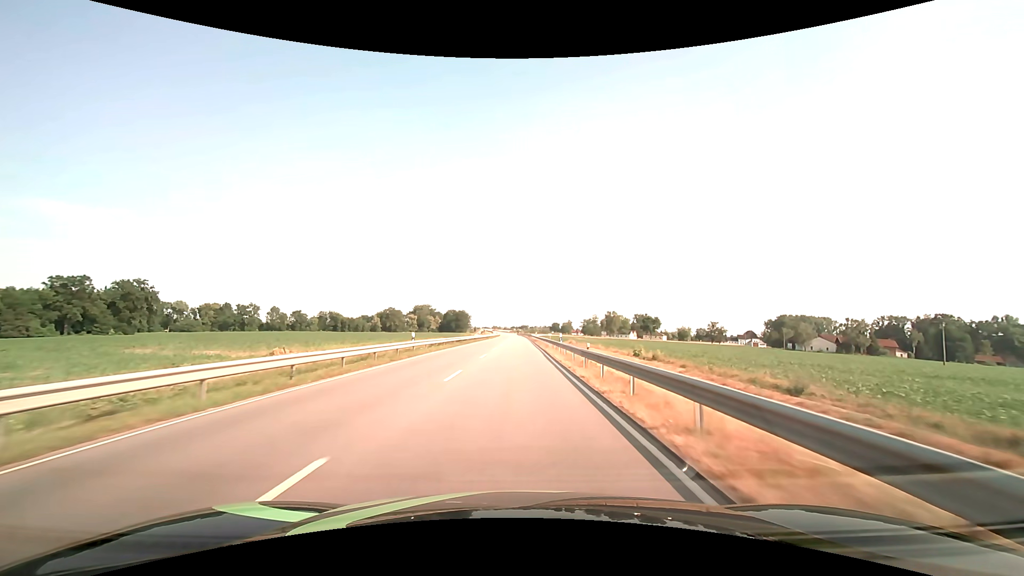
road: secondary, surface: asphalt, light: Day
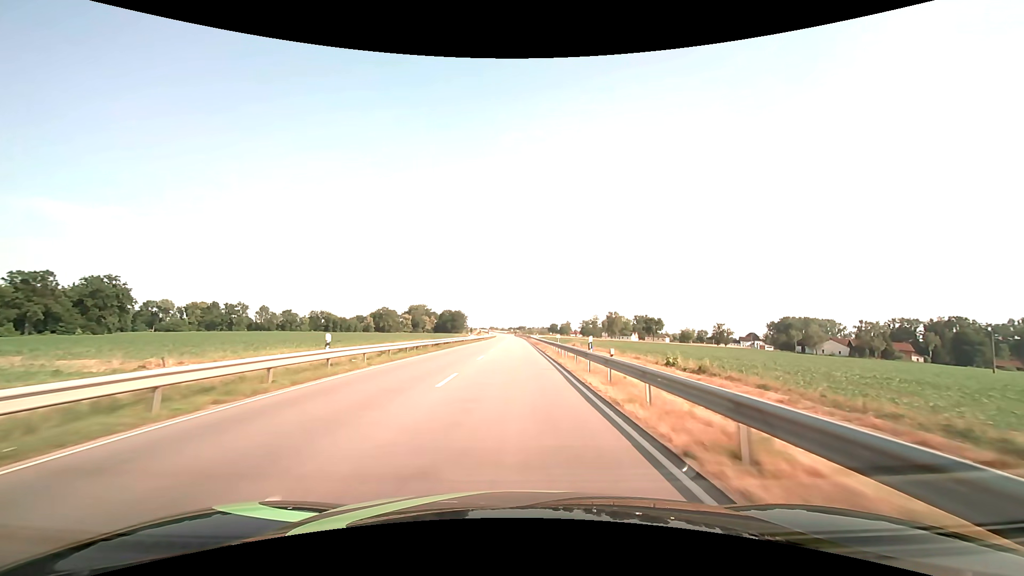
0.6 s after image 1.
(0.0, +13.6) m; 0°
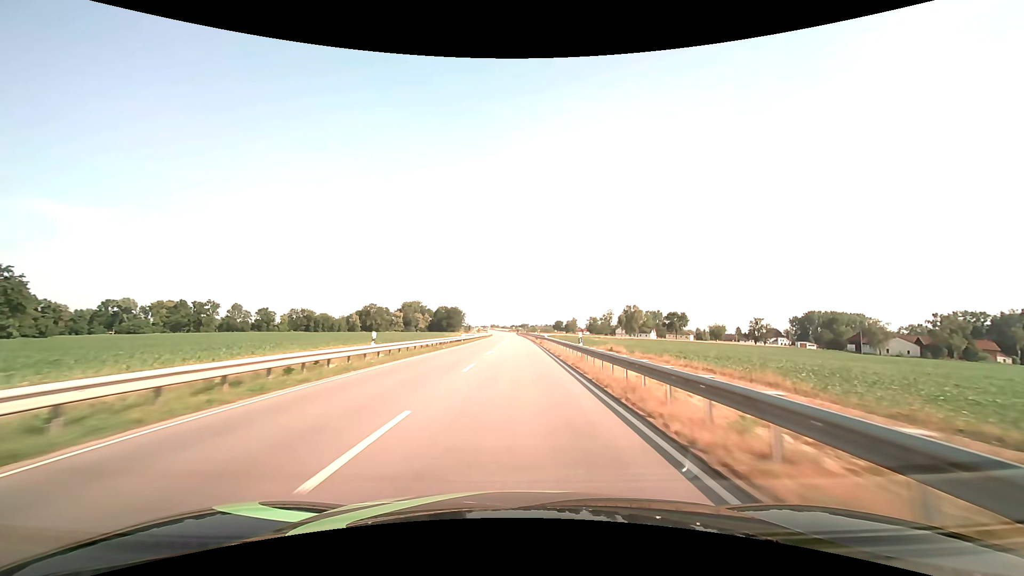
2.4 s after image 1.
(0.0, +44.5) m; 0°
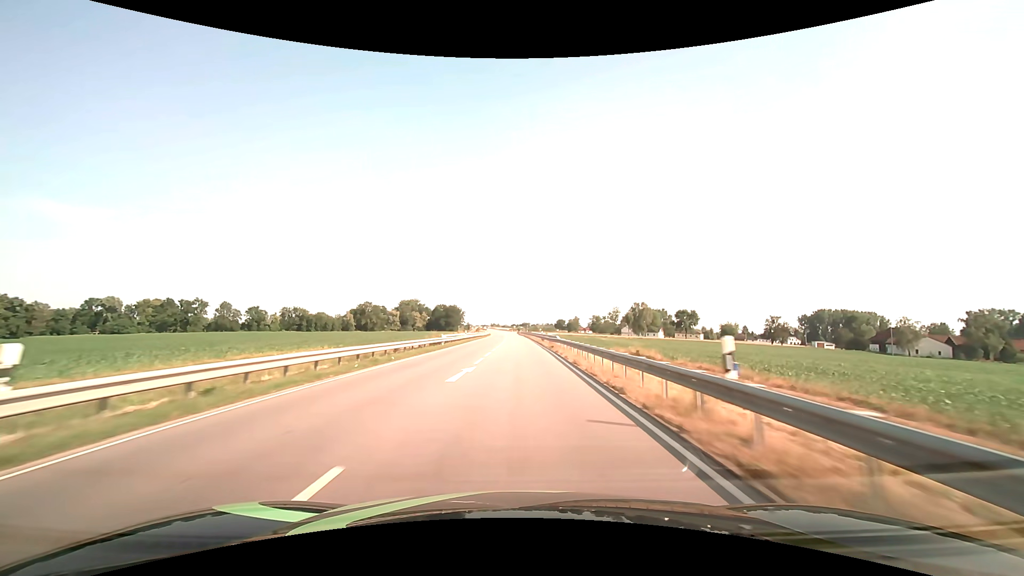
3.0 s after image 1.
(0.0, +15.5) m; 0°
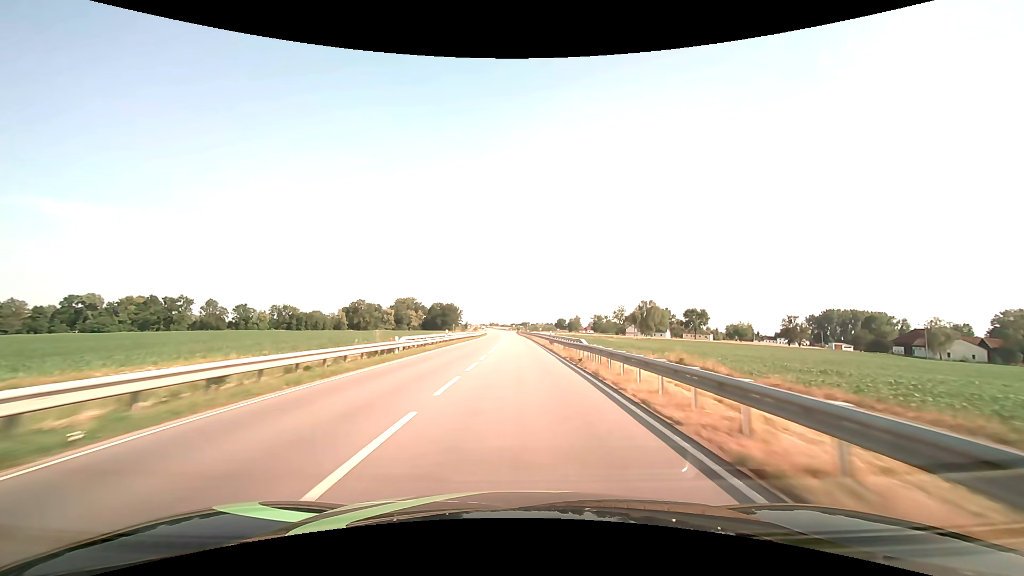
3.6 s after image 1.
(0.0, +15.6) m; 0°
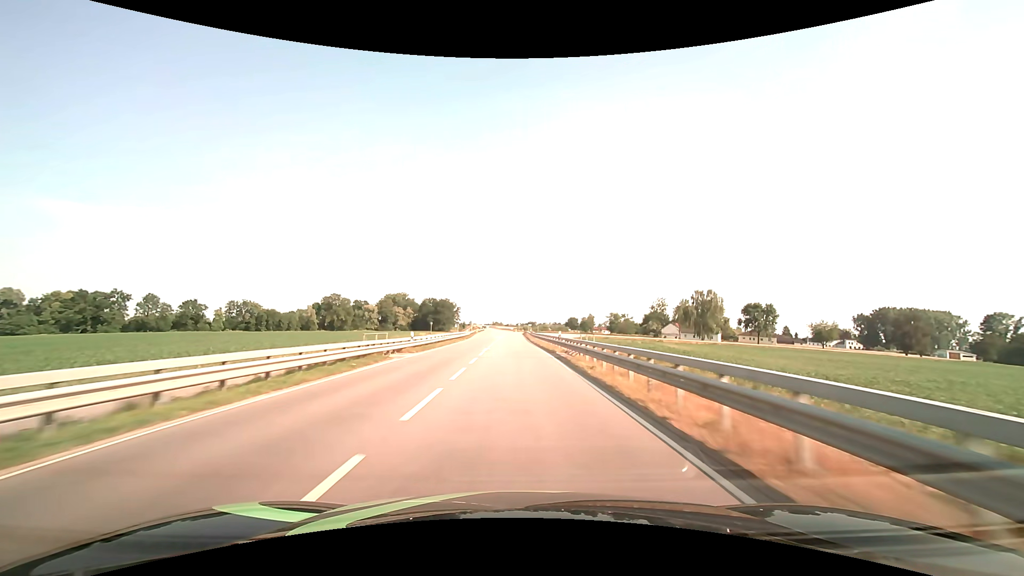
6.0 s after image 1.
(-0.2, +62.8) m; -1°
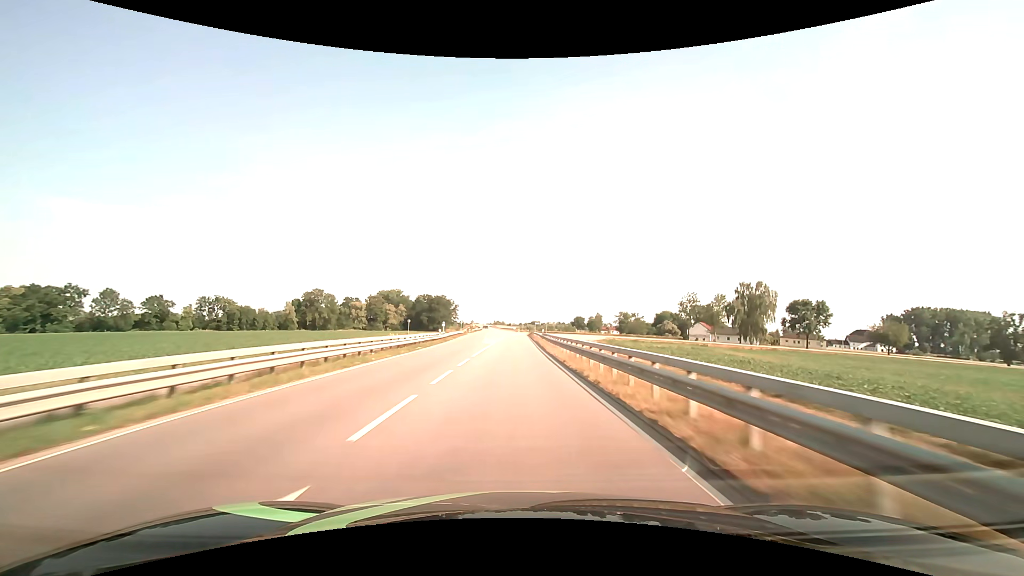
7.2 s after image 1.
(-0.1, +31.5) m; 0°
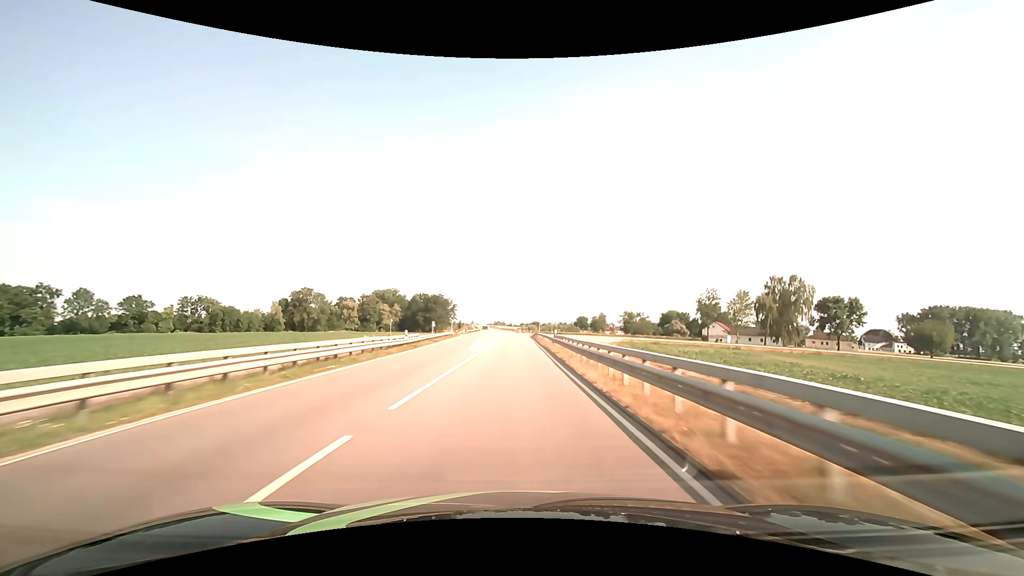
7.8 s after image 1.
(0.0, +15.8) m; 0°
(0, +10) (0, +20) (0, +30) (0, +40) (0, +50) (0, +60) (-1, +70) (-1, +80) (-1, +90) (-1, +100) m
